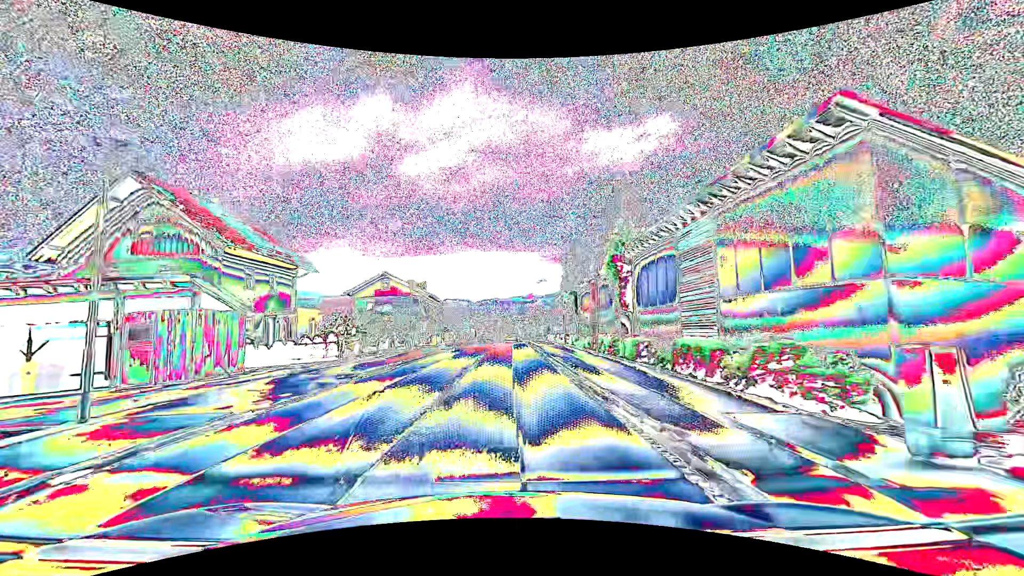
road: primary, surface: asphalt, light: Day
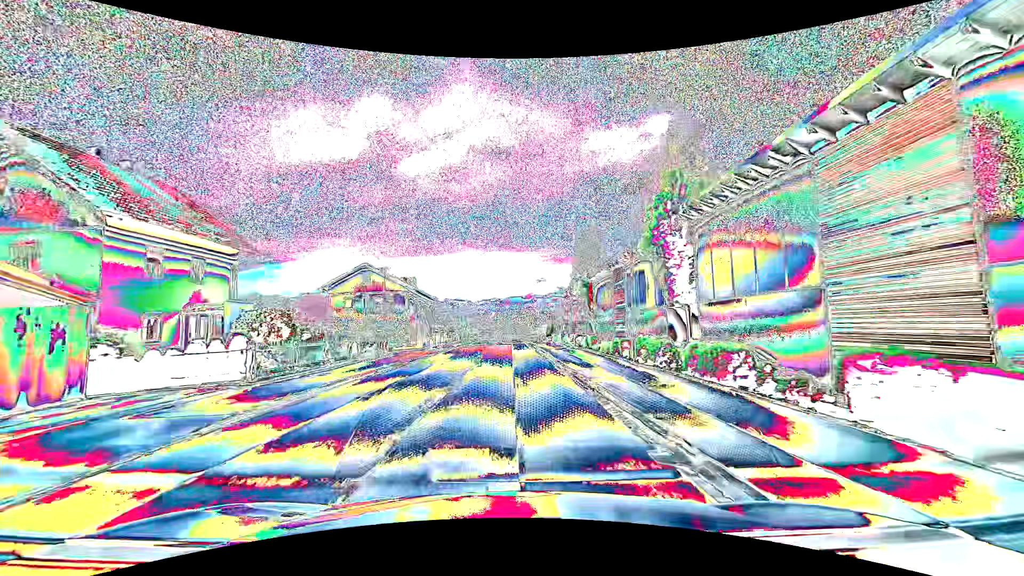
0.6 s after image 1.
(0.0, +7.6) m; 0°
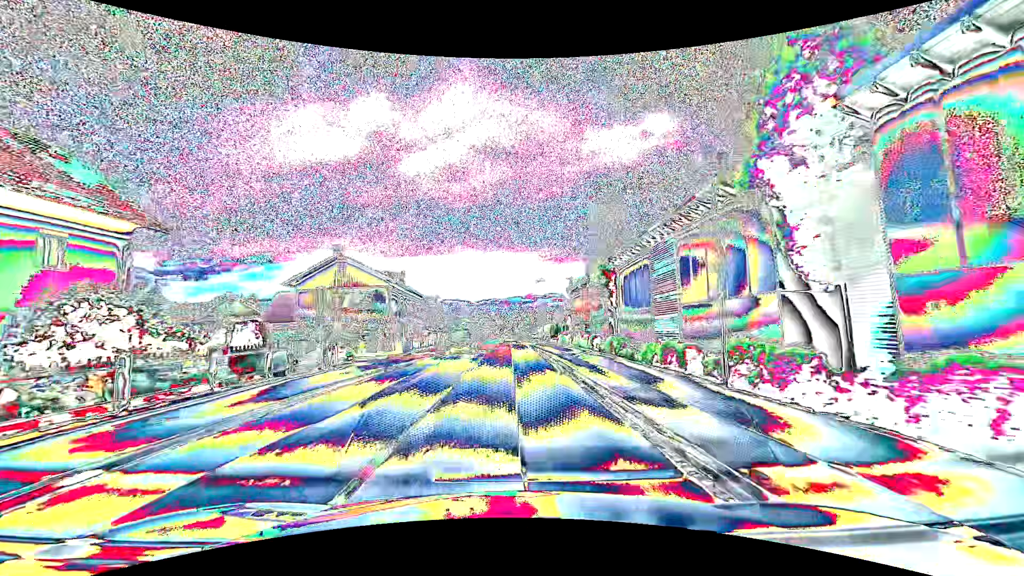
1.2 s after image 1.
(0.0, +7.6) m; 0°
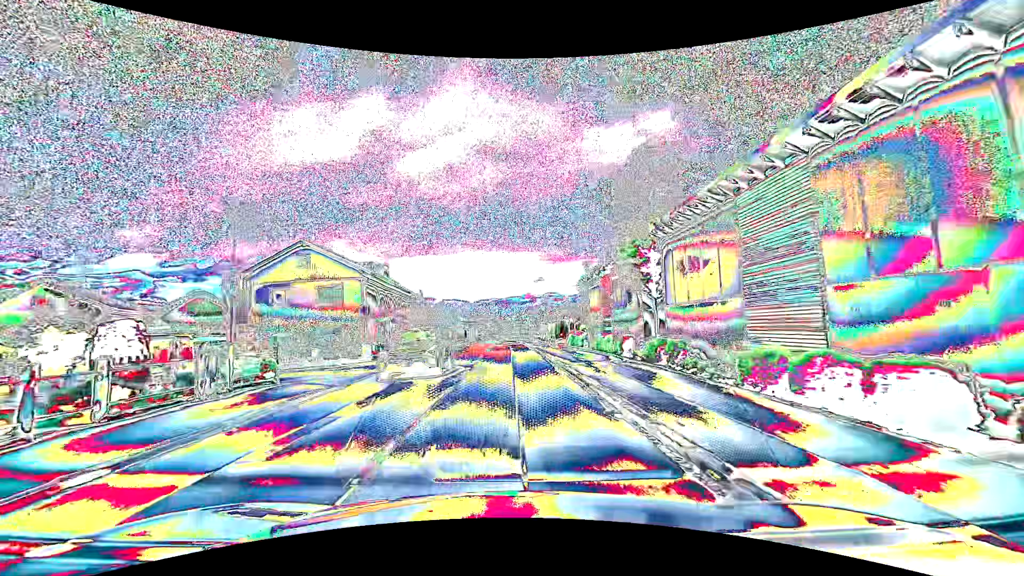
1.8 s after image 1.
(0.0, +7.6) m; 0°
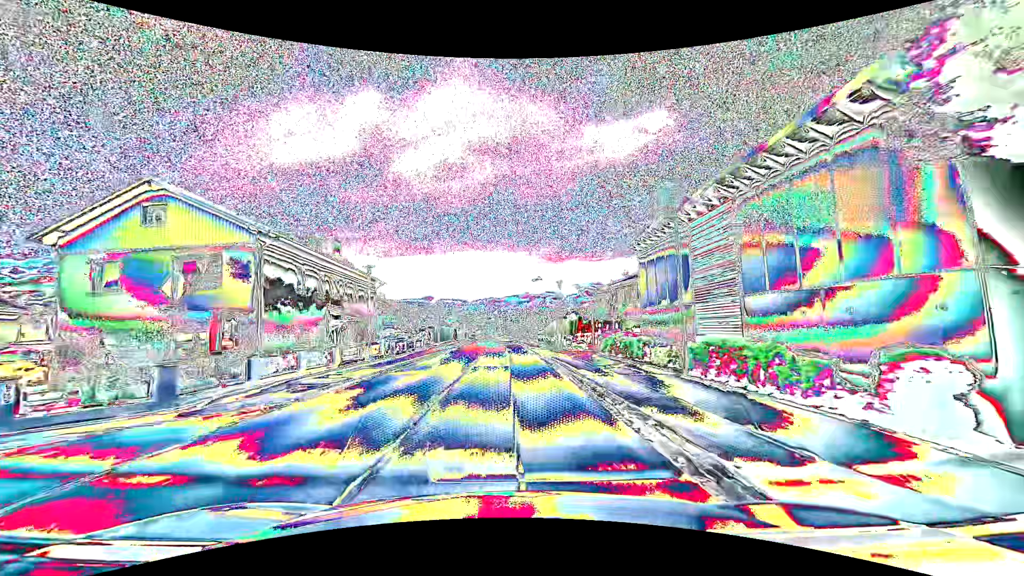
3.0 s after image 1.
(0.0, +15.2) m; 0°
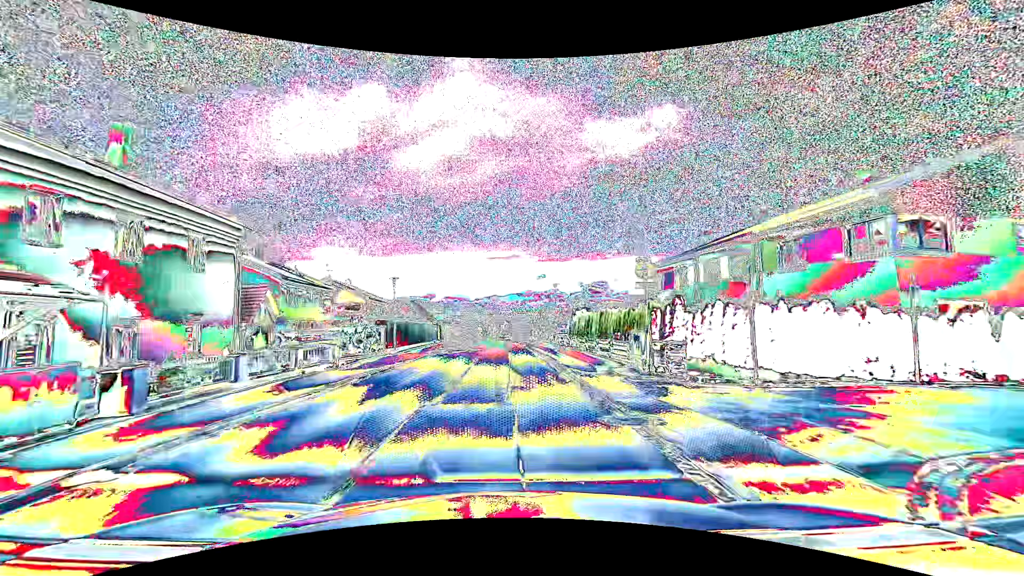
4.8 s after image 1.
(0.0, +22.9) m; 0°
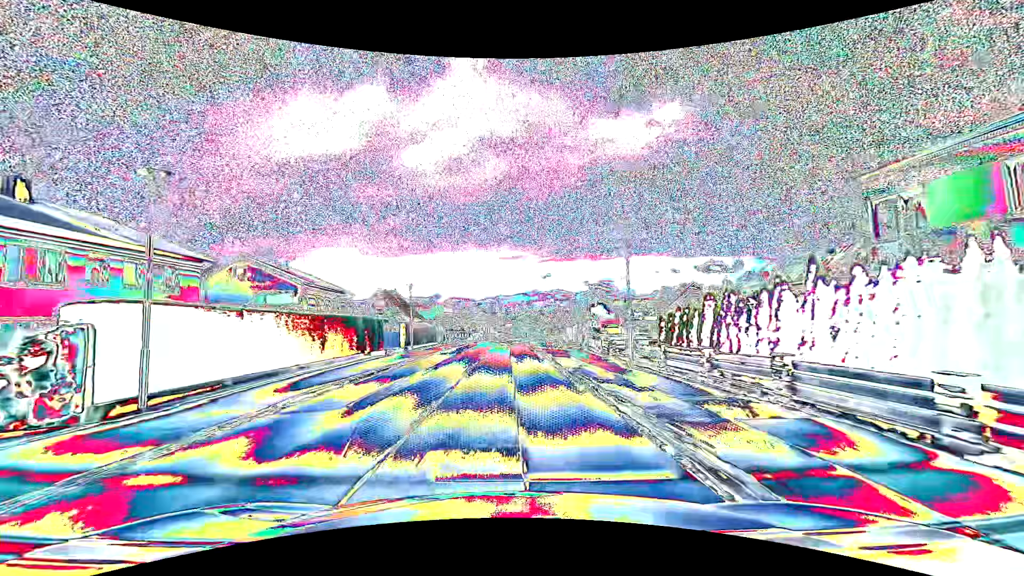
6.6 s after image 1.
(-0.2, +23.0) m; -1°
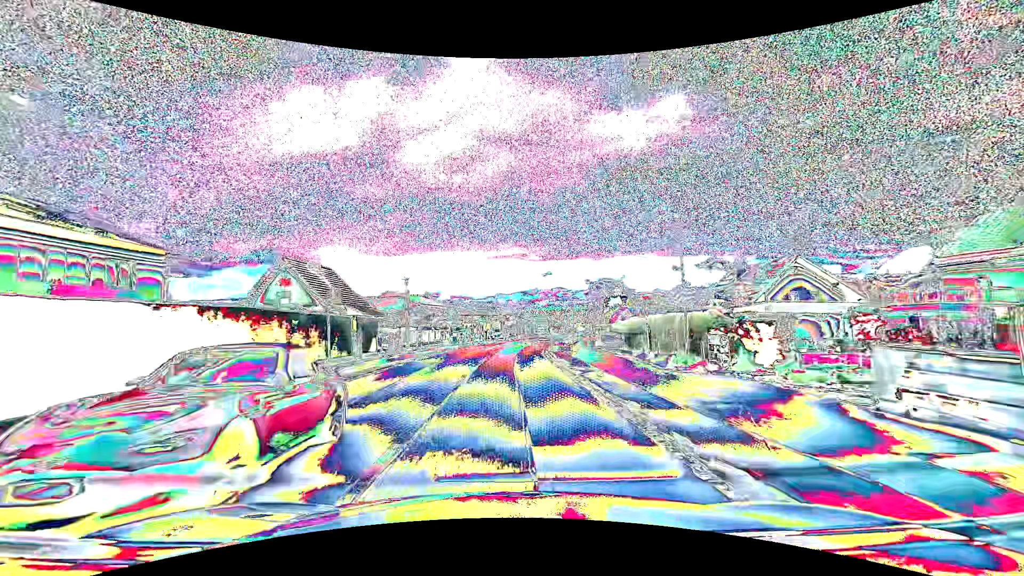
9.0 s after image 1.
(-0.2, +30.6) m; 0°
(0, +10) (0, +20) (0, +30) (+1, +40) (+2, +50) (+3, +60) (+5, +70) (+7, +80) (+9, +89) (+11, +99) m
